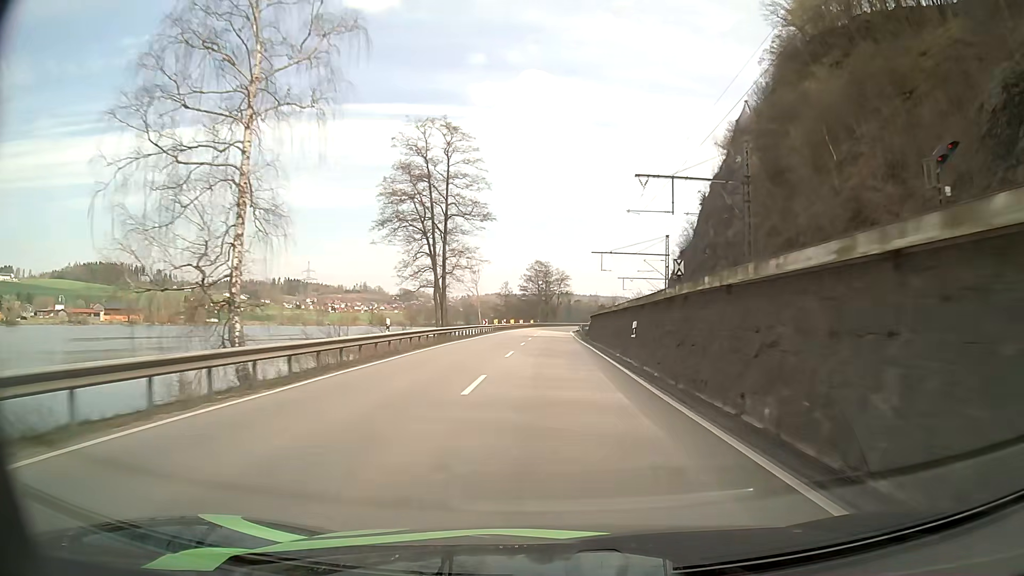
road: primary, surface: asphalt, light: Day
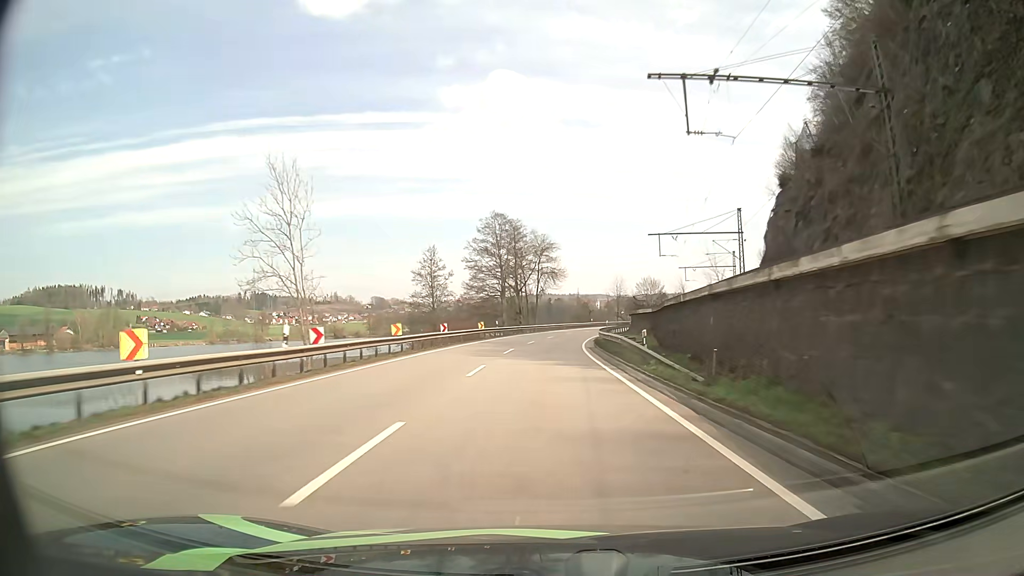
(+0.6, +66.9) m; +2°
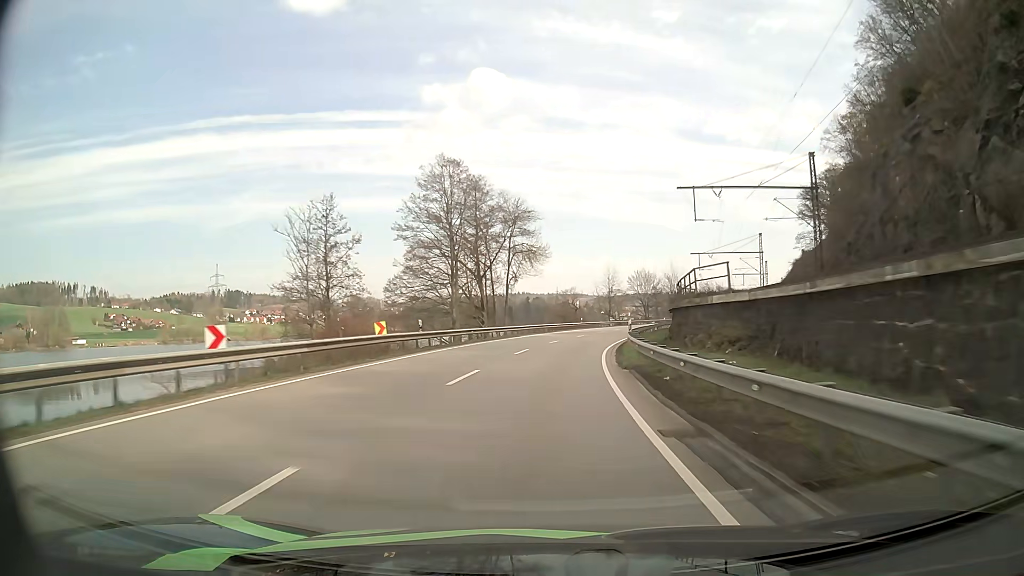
(+0.3, +26.8) m; +1°
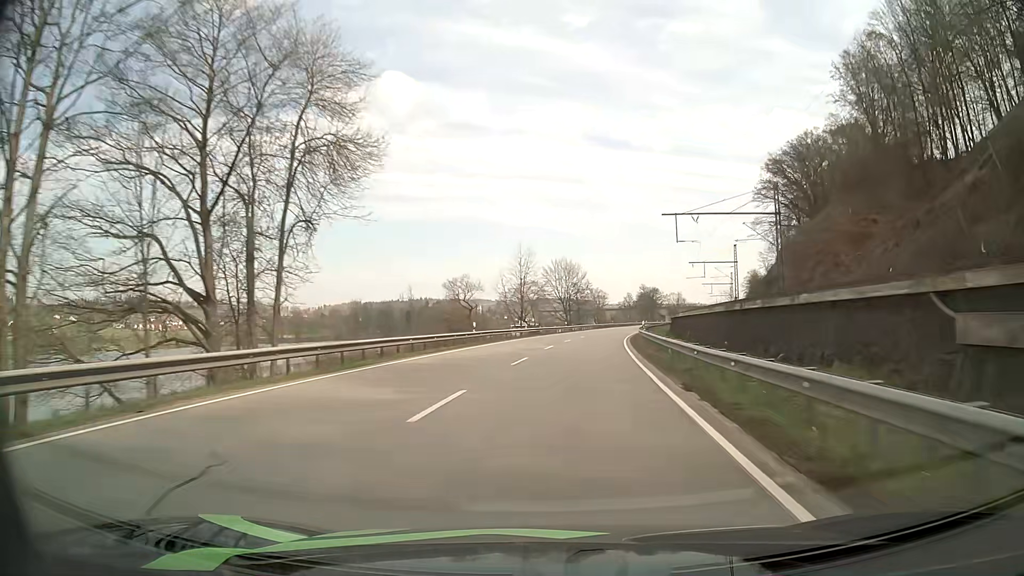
(+2.5, +40.0) m; +8°
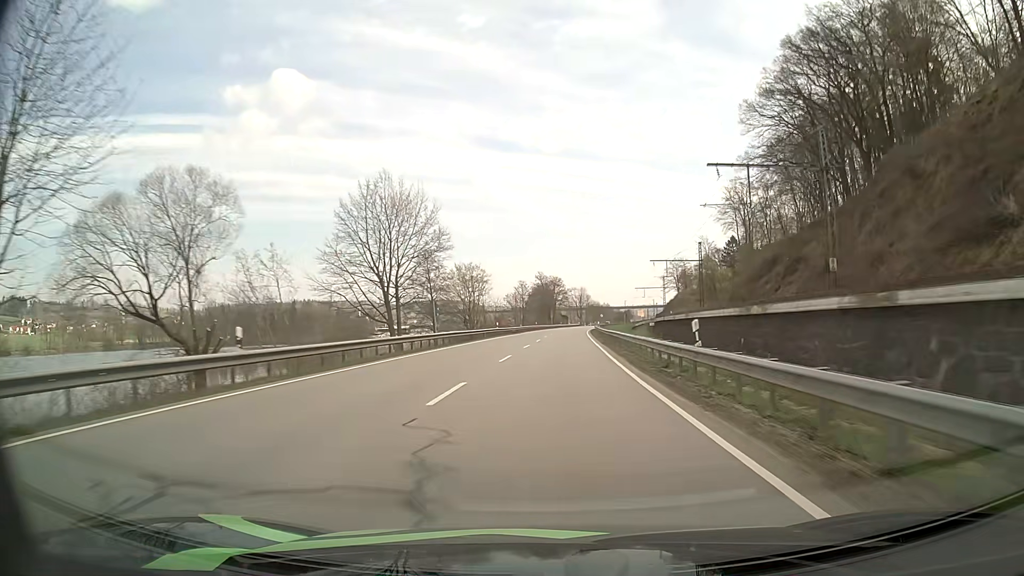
(+7.1, +69.1) m; +10°
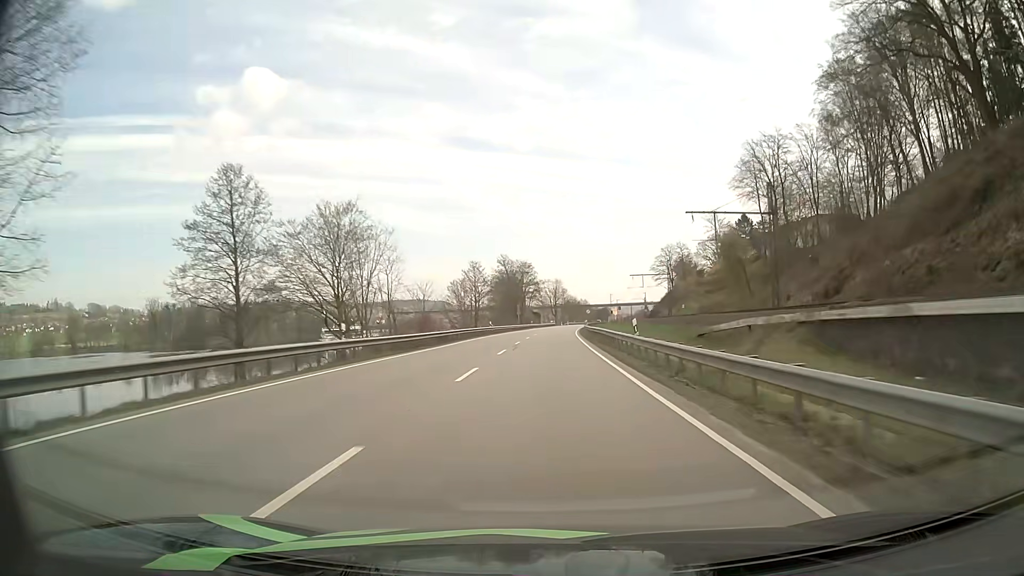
(+1.2, +43.6) m; +3°
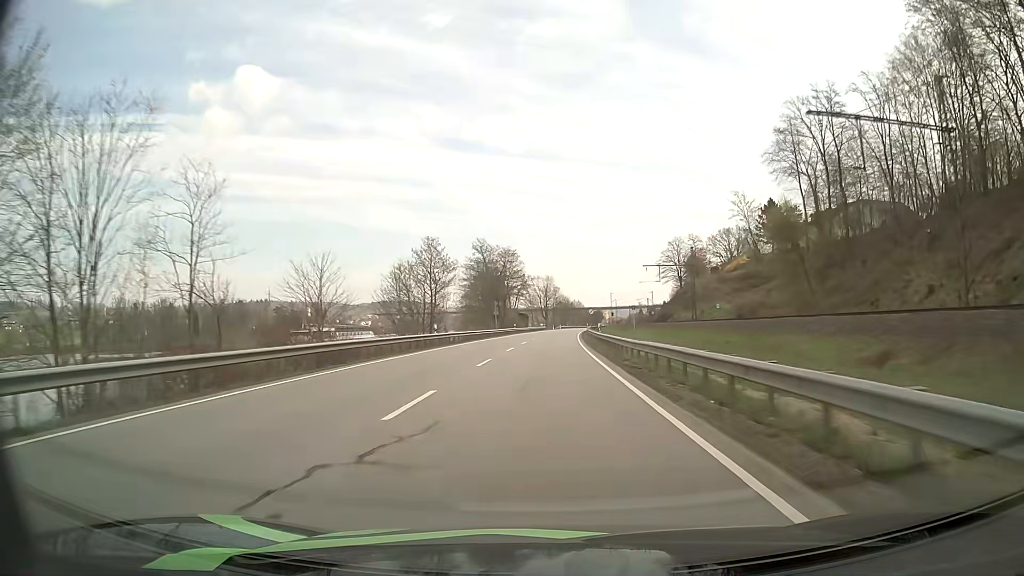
(+0.2, +29.6) m; +1°
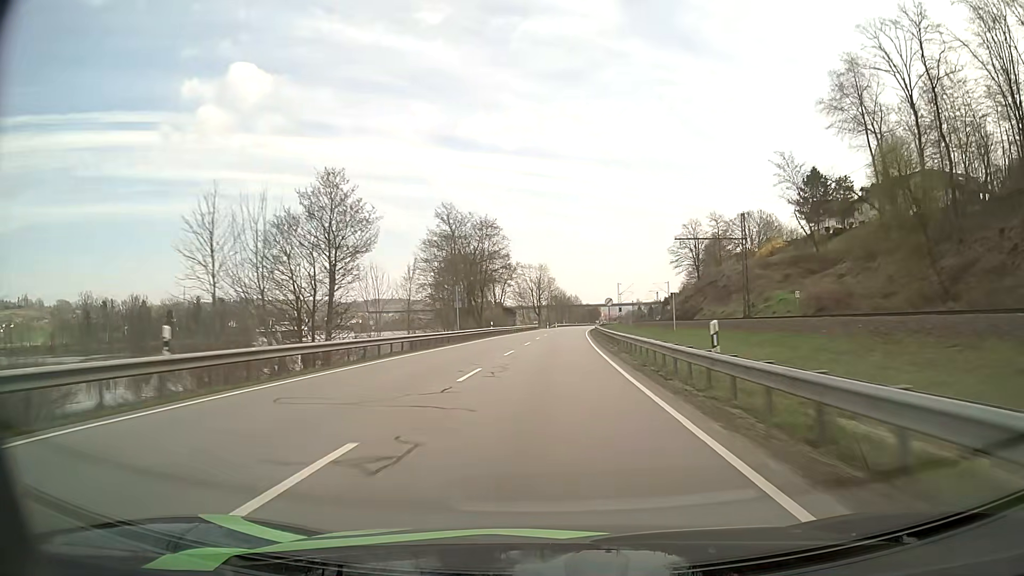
(+0.2, +29.9) m; +1°
(0, +10) (0, +20) (0, +30) (0, +40) (+1, +50) (+1, +60) (+2, +70) (+2, +80) (+3, +90) (+4, +100) m
